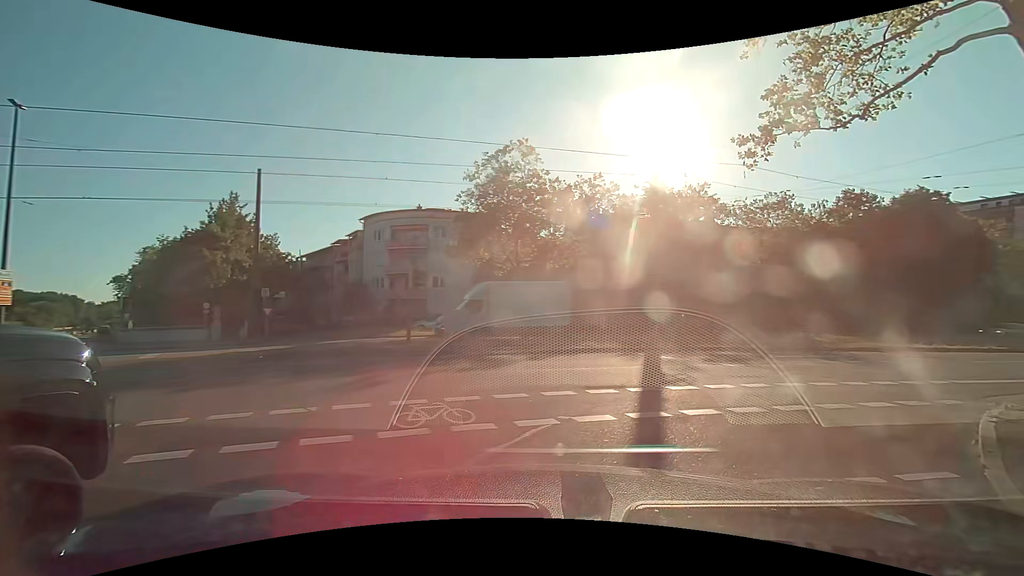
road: tertiary_link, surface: asphalt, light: Day
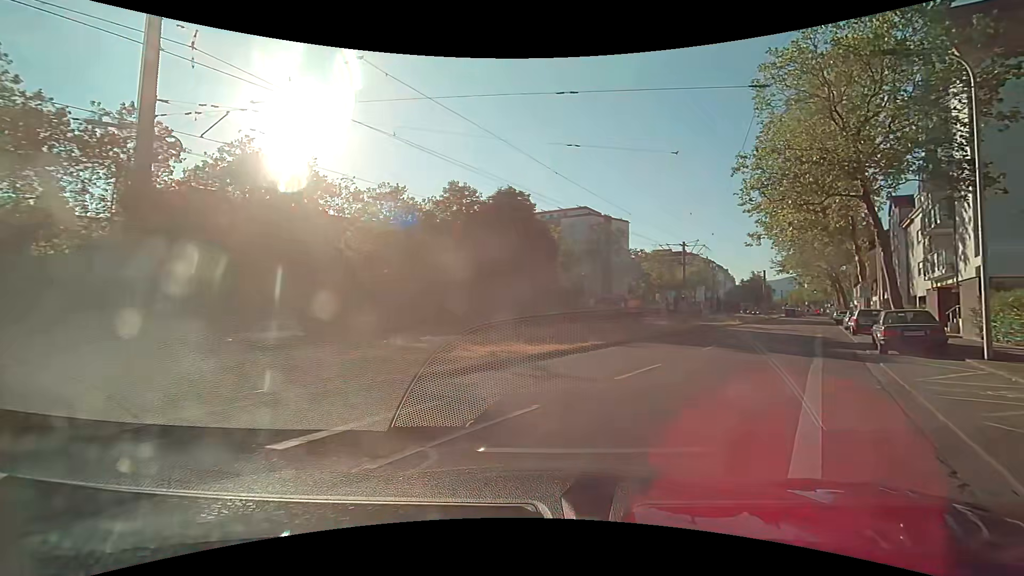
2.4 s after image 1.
(+4.1, +10.4) m; +38°
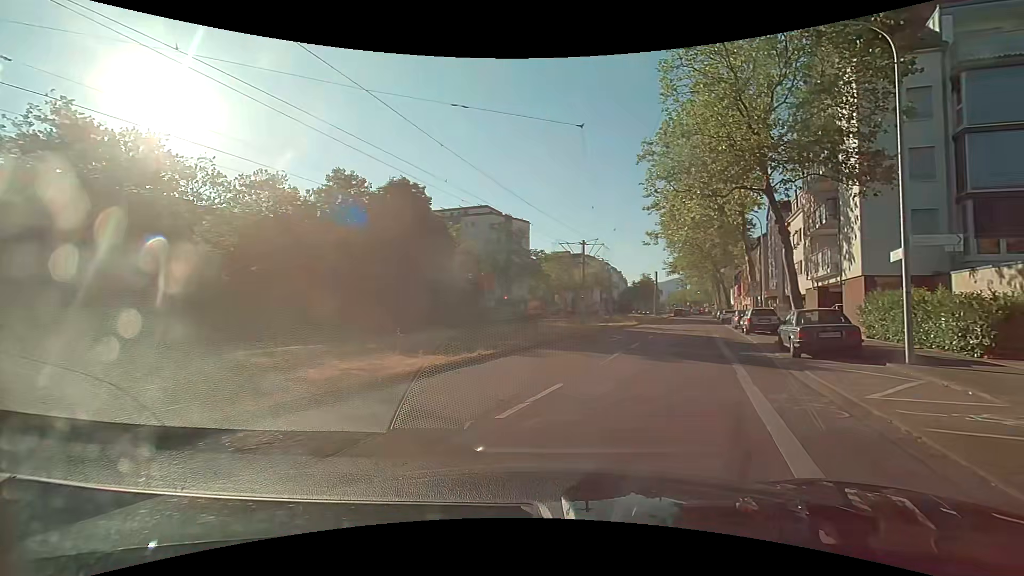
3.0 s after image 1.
(+0.4, +3.4) m; +13°
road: tertiary
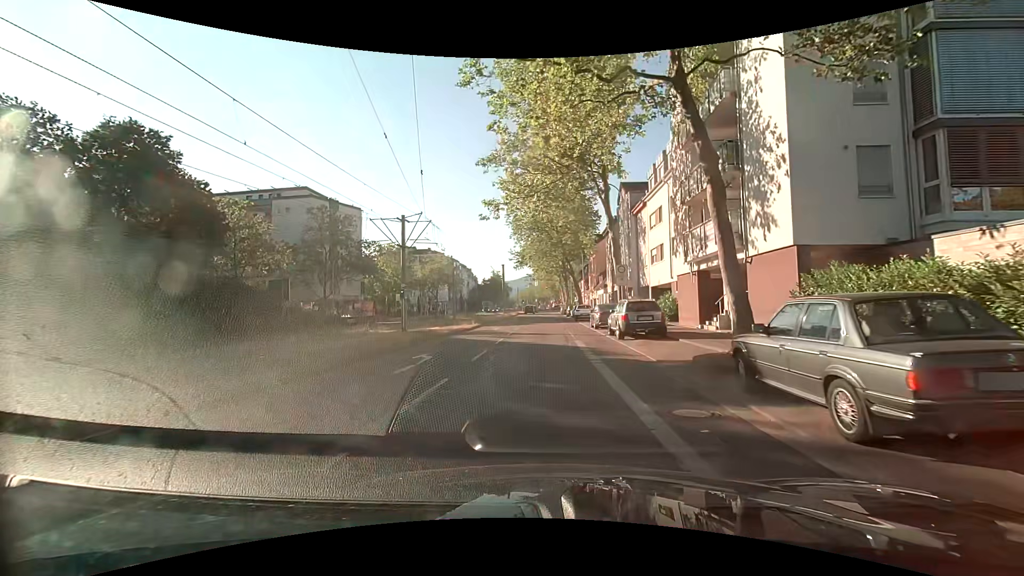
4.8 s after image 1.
(+2.2, +11.3) m; +15°
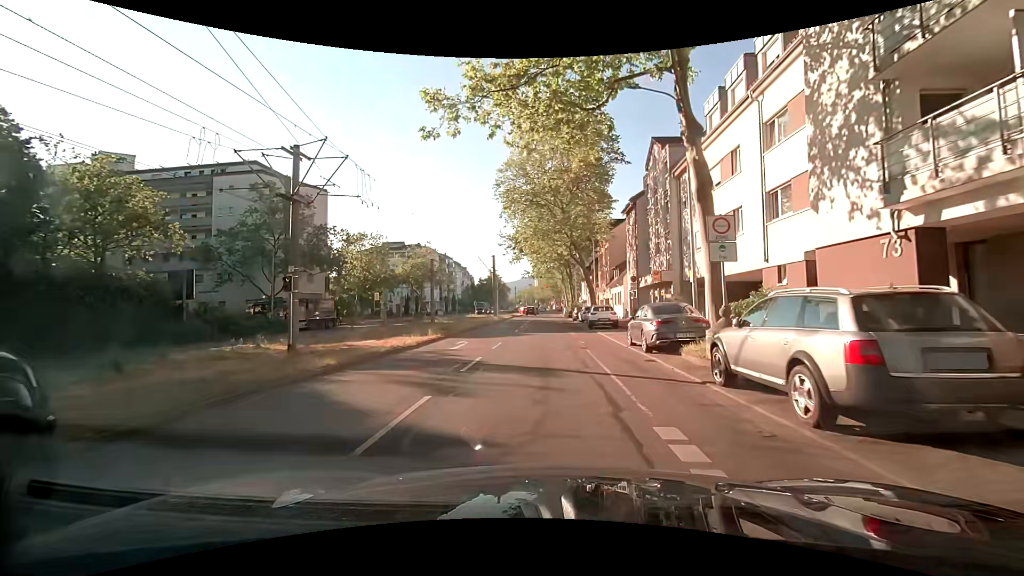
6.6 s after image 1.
(0.0, +14.1) m; +1°
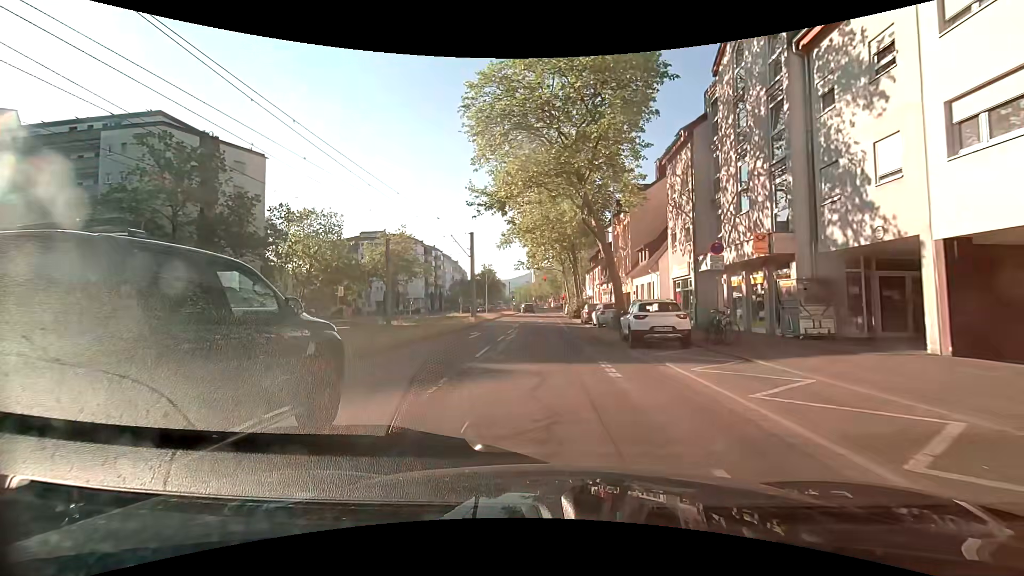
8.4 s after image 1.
(0.0, +15.6) m; +1°
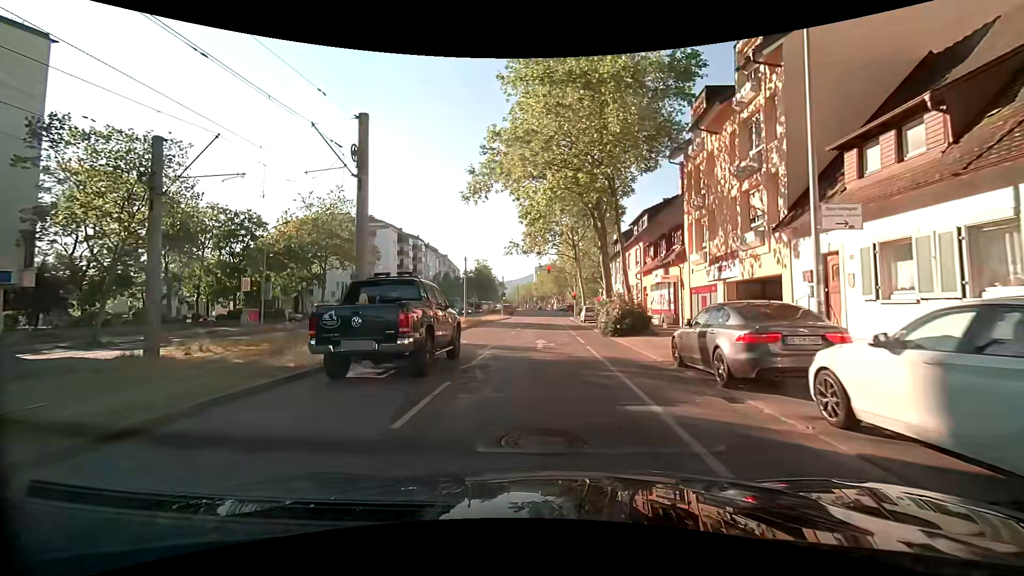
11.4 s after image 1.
(-0.5, +25.8) m; 0°
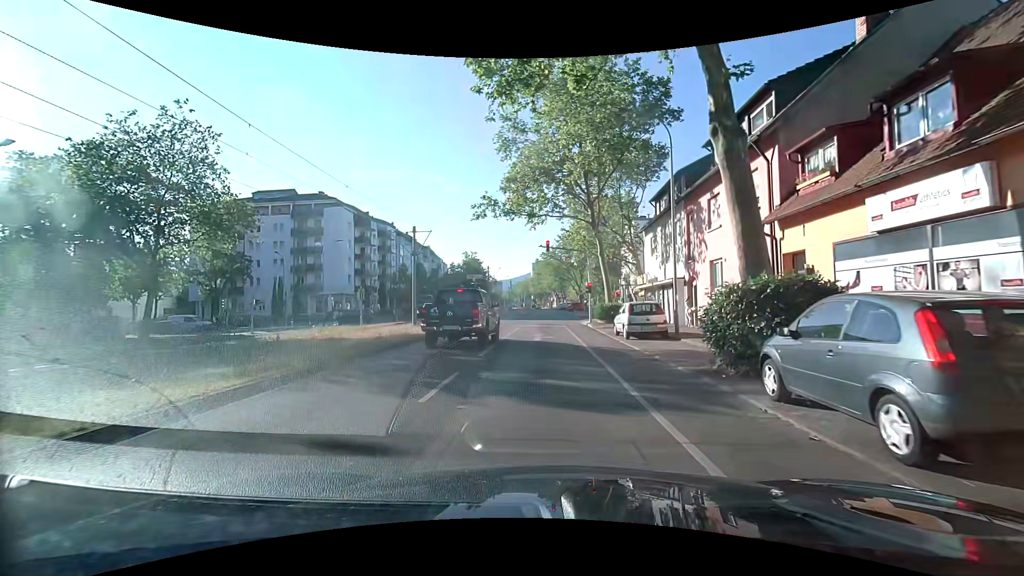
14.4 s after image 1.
(-0.1, +22.4) m; -1°
